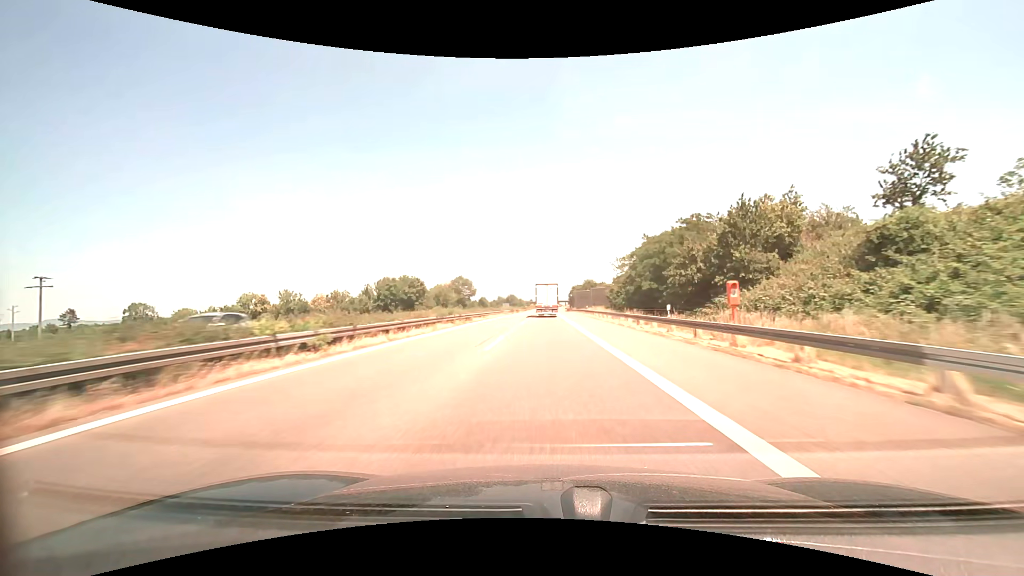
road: motorway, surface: asphalt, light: Day
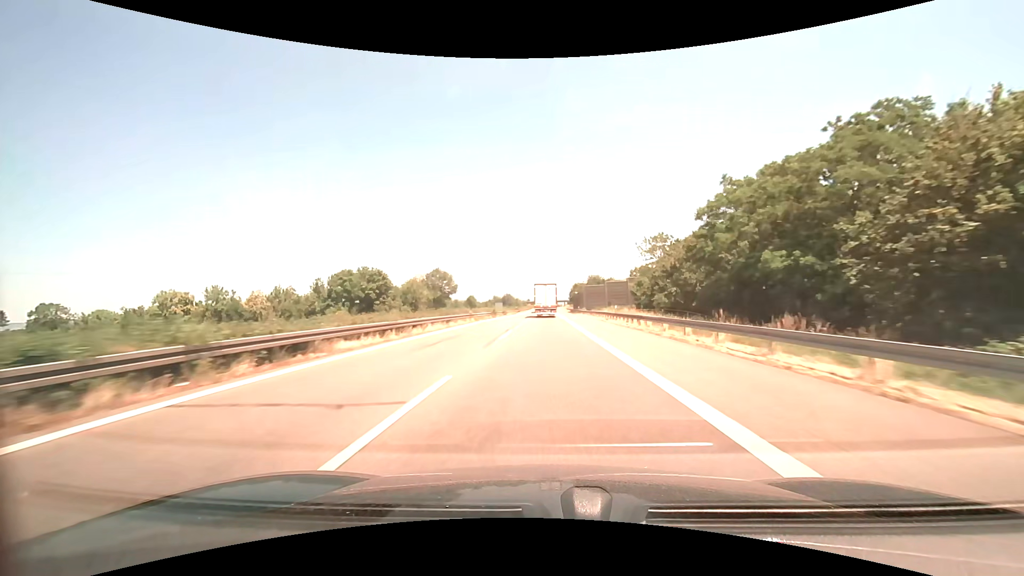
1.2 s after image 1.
(+0.1, +30.4) m; 0°
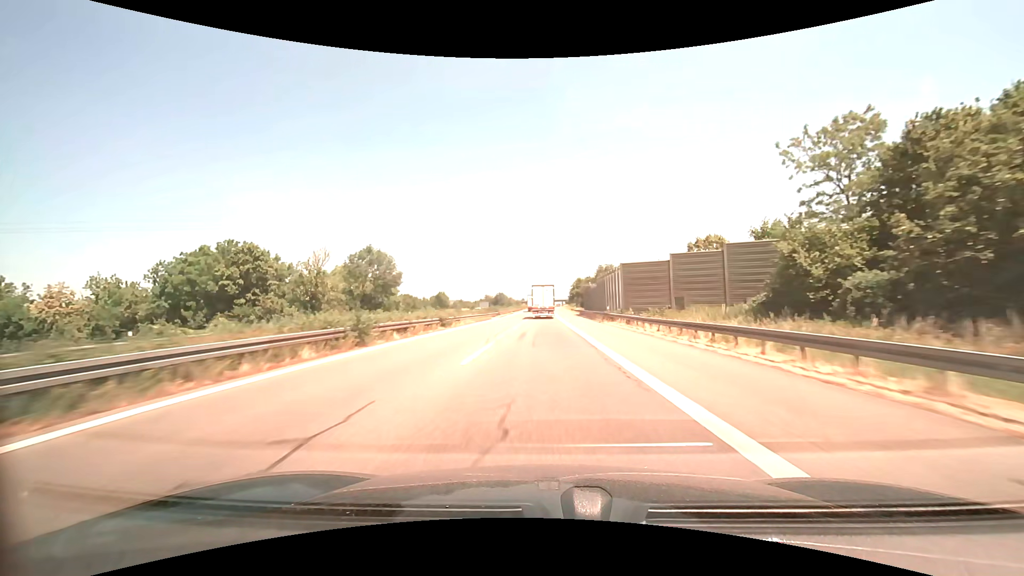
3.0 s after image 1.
(+0.1, +45.6) m; 0°
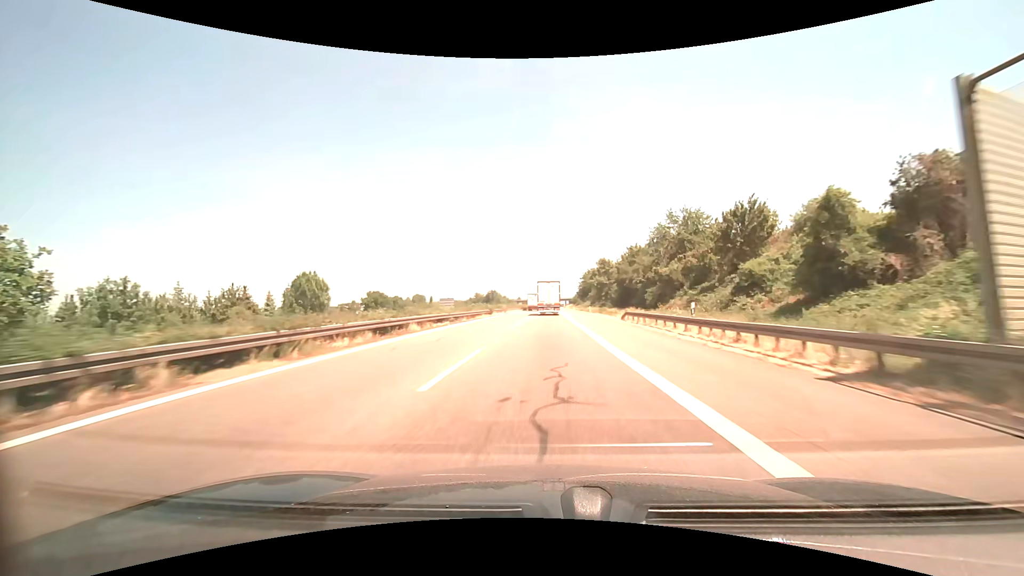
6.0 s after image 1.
(+0.2, +76.0) m; 0°
(0, +10) (0, +20) (0, +30) (0, +40) (0, +50) (0, +60) (0, +70) (+1, +80) (+1, +90) (+1, +100) m
